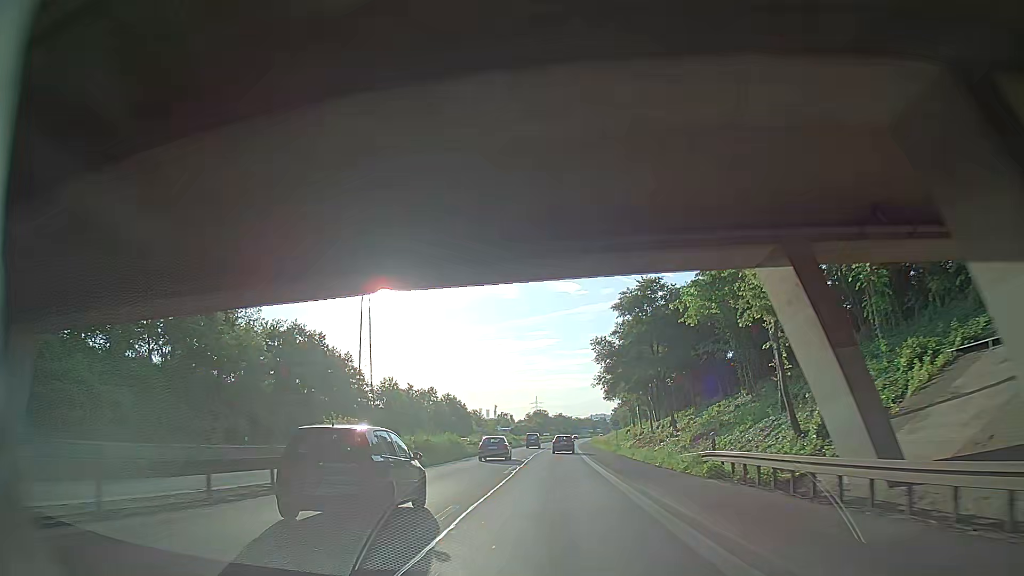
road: trunk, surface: asphalt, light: Day
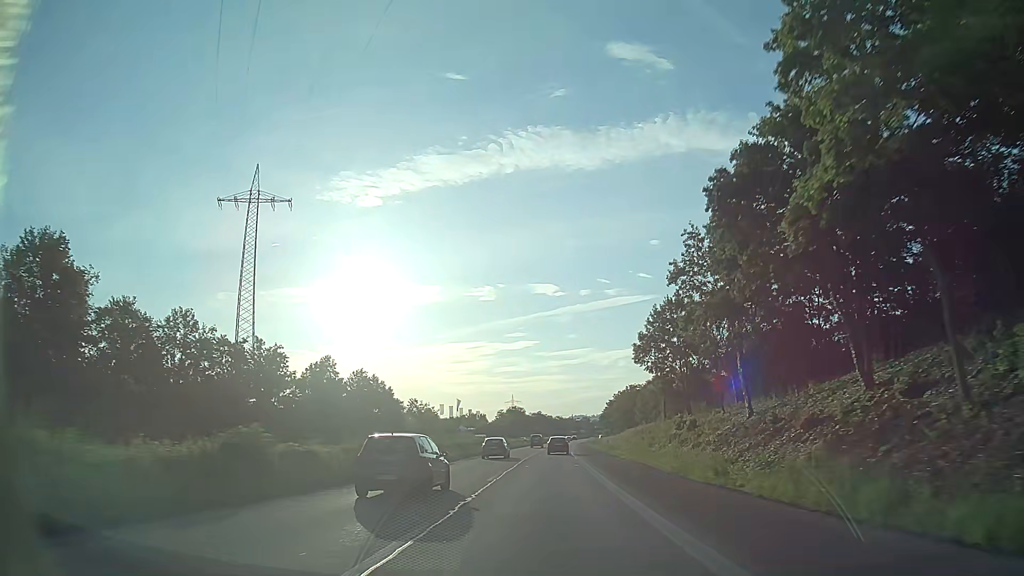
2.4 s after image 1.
(+1.6, +57.1) m; +3°
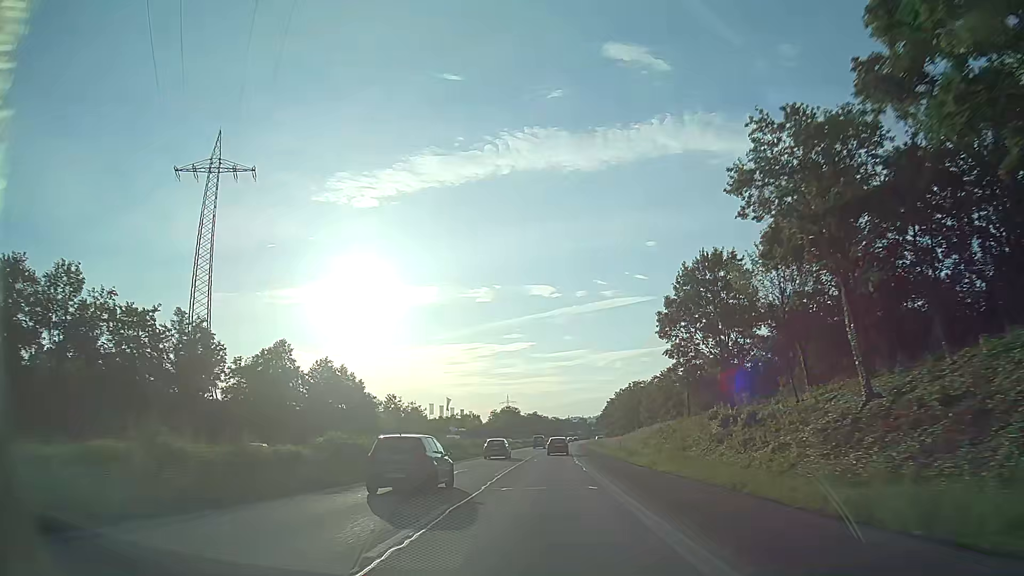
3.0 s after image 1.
(0.0, +14.3) m; 0°
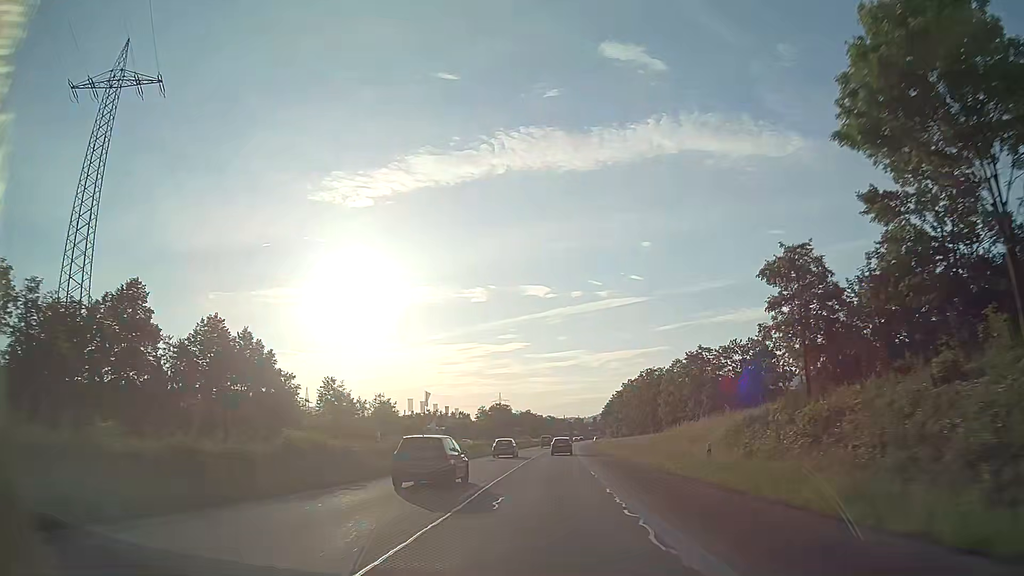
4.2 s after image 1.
(+0.1, +28.5) m; 0°
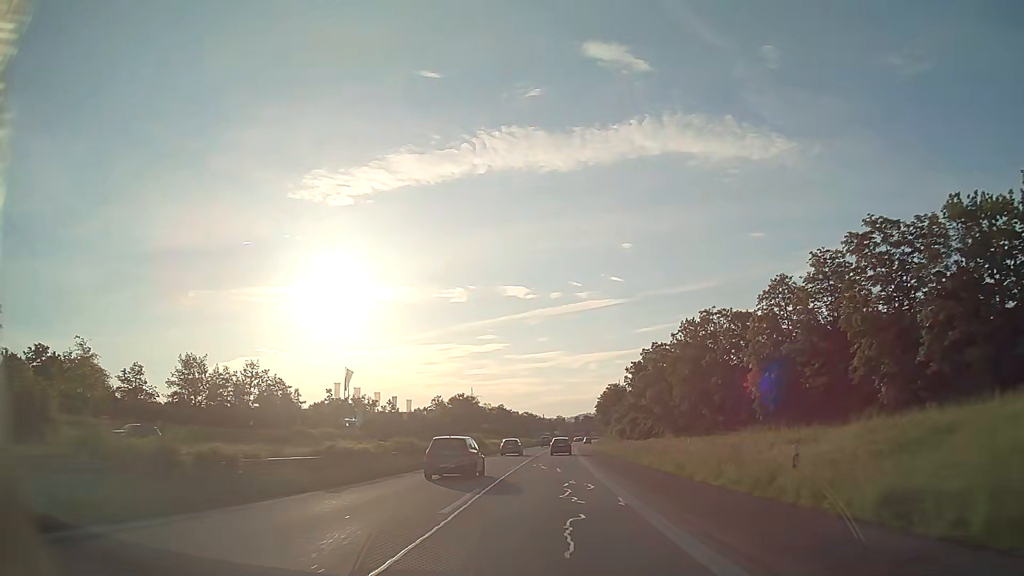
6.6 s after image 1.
(+0.7, +56.7) m; +2°
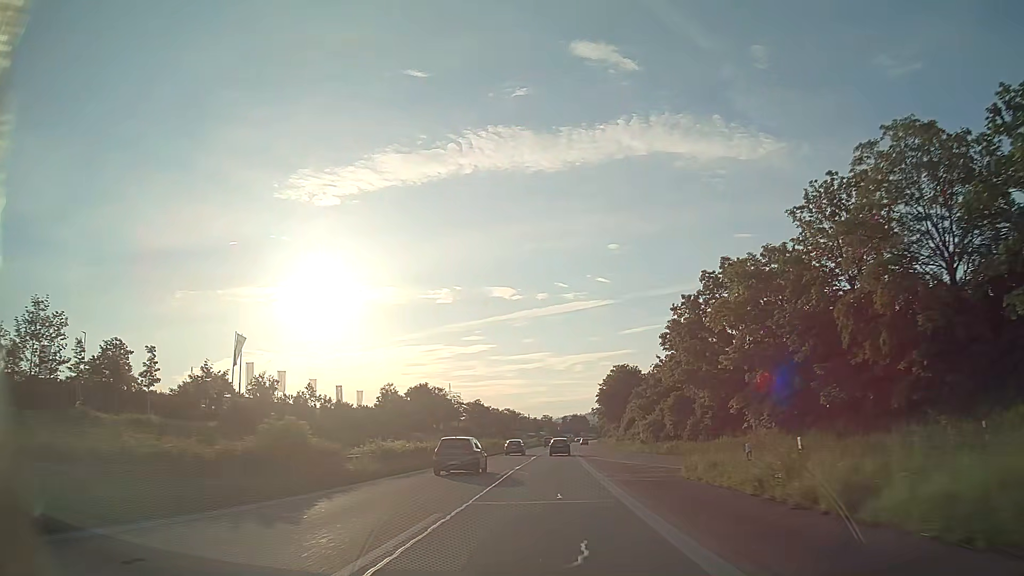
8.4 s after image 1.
(+0.4, +42.1) m; +1°
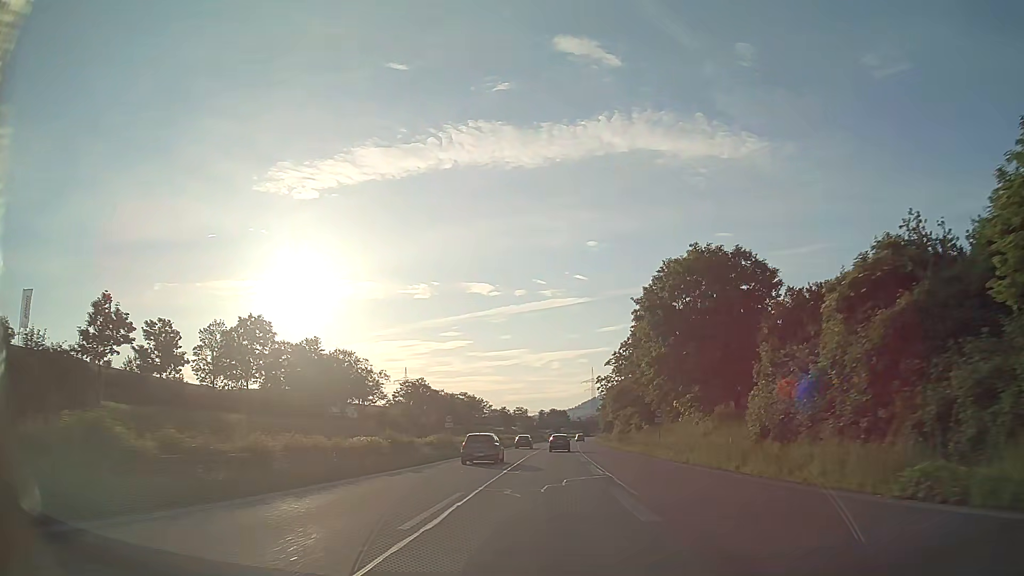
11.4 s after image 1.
(+1.2, +68.5) m; +2°
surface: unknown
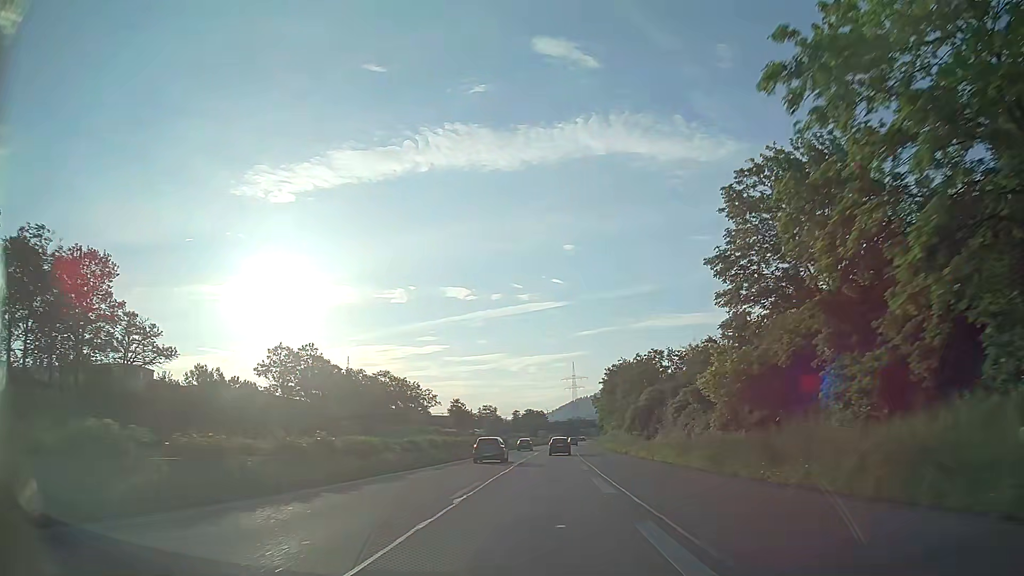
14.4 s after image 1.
(+1.4, +66.6) m; +2°
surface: asphalt
(0, +10) (0, +20) (0, +30) (0, +40) (0, +50) (+1, +60) (+1, +70) (+1, +80) (+1, +90) (+2, +100) m
